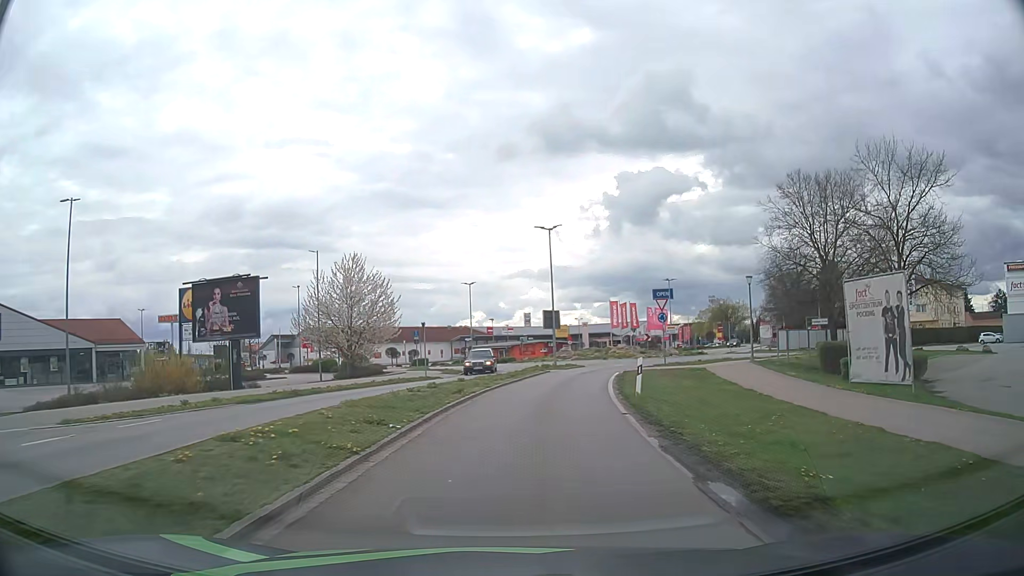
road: tertiary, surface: asphalt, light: Day
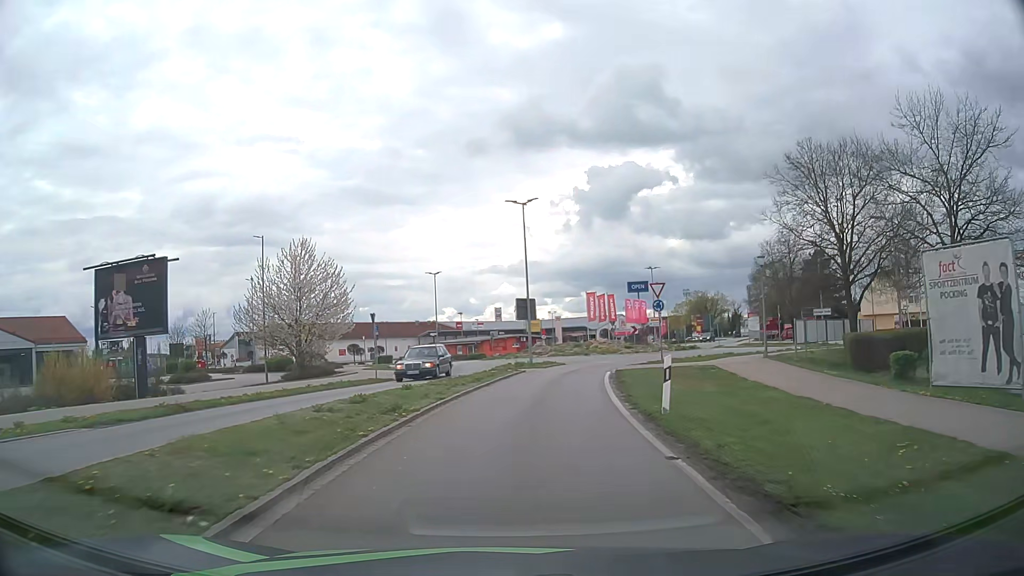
(+0.1, +6.1) m; +2°
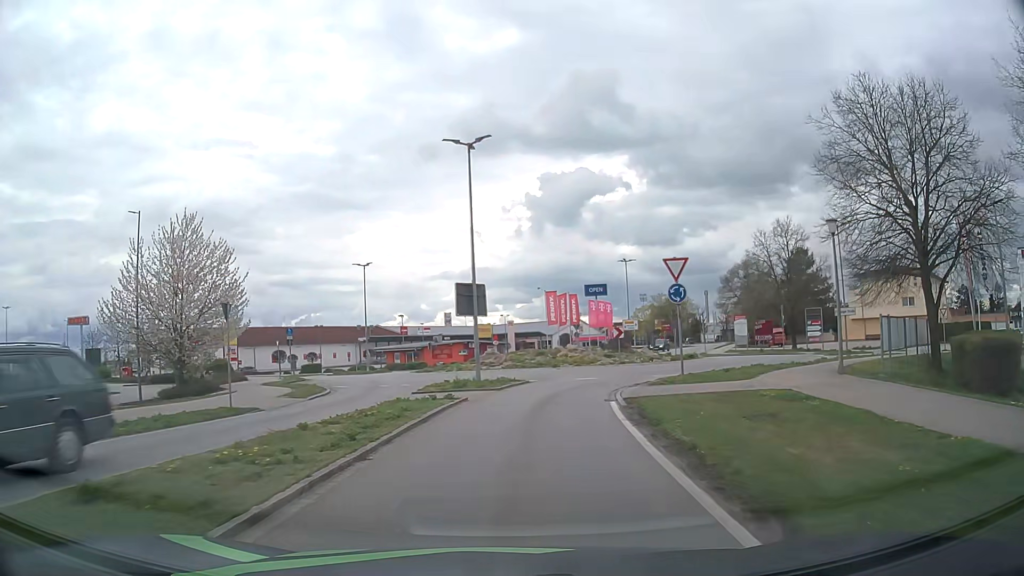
(+0.5, +11.5) m; +4°
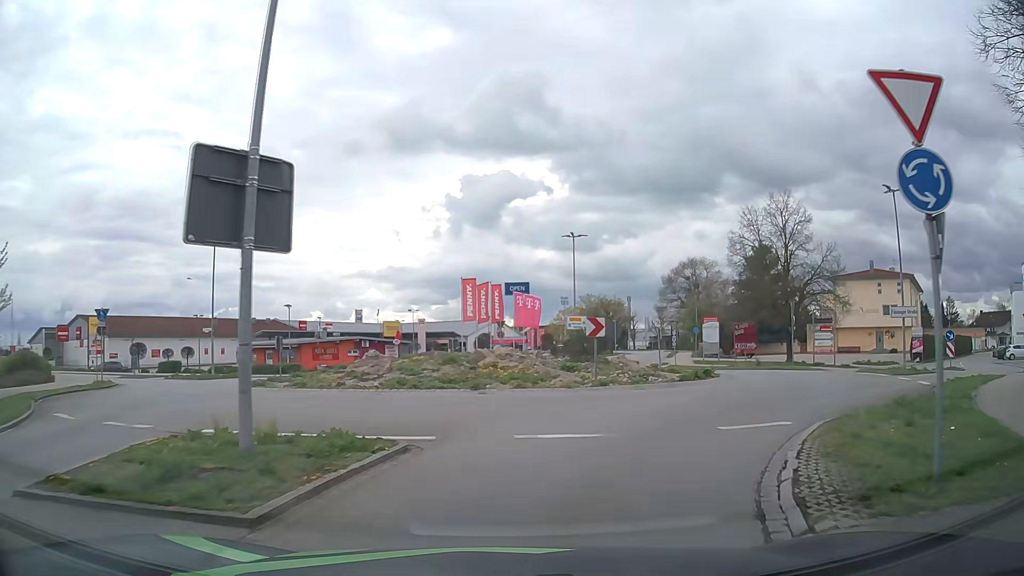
(+0.7, +15.4) m; +7°
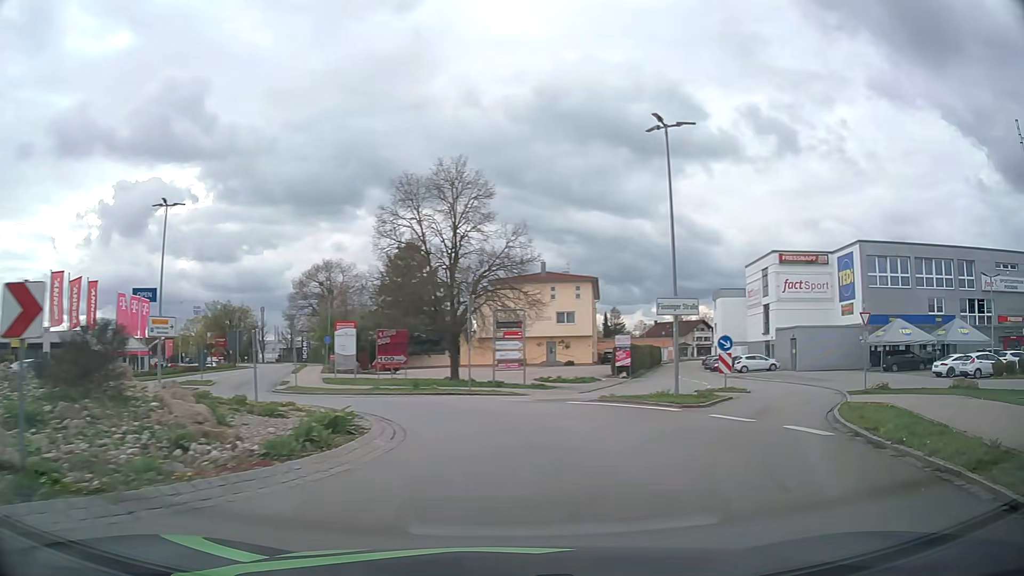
(+2.7, +12.0) m; +31°
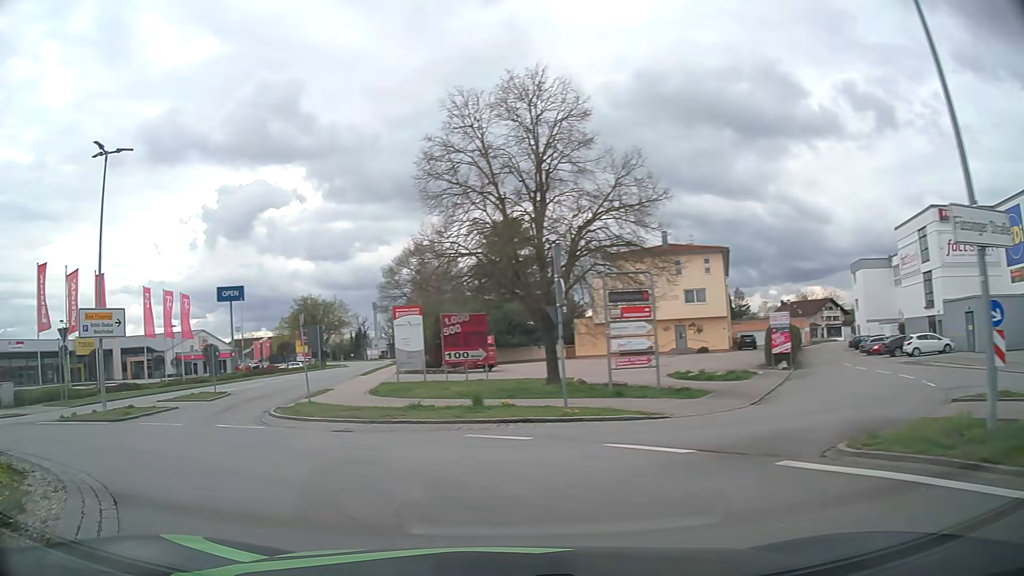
(+0.3, +11.7) m; -10°
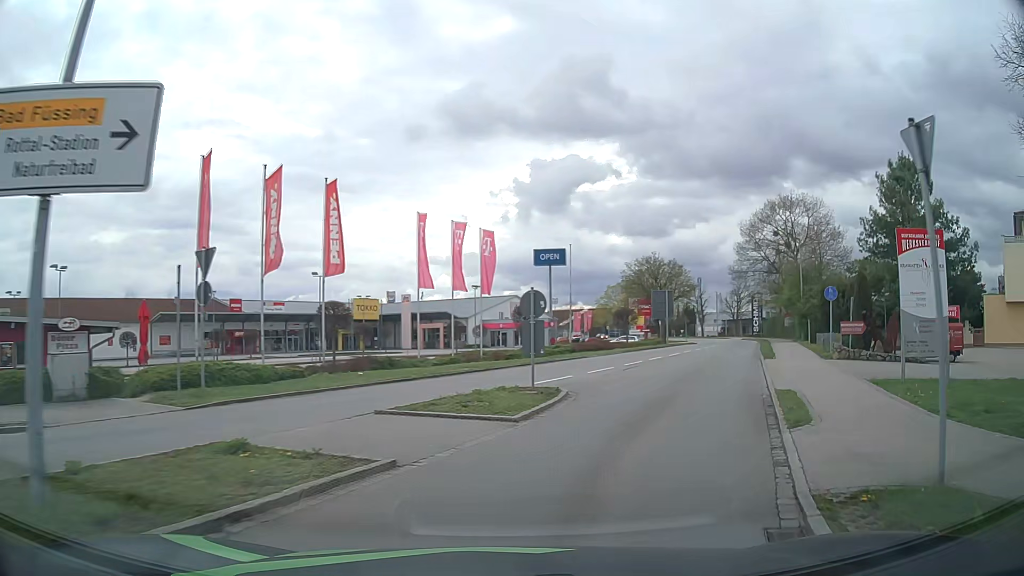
(-6.8, +15.8) m; -28°
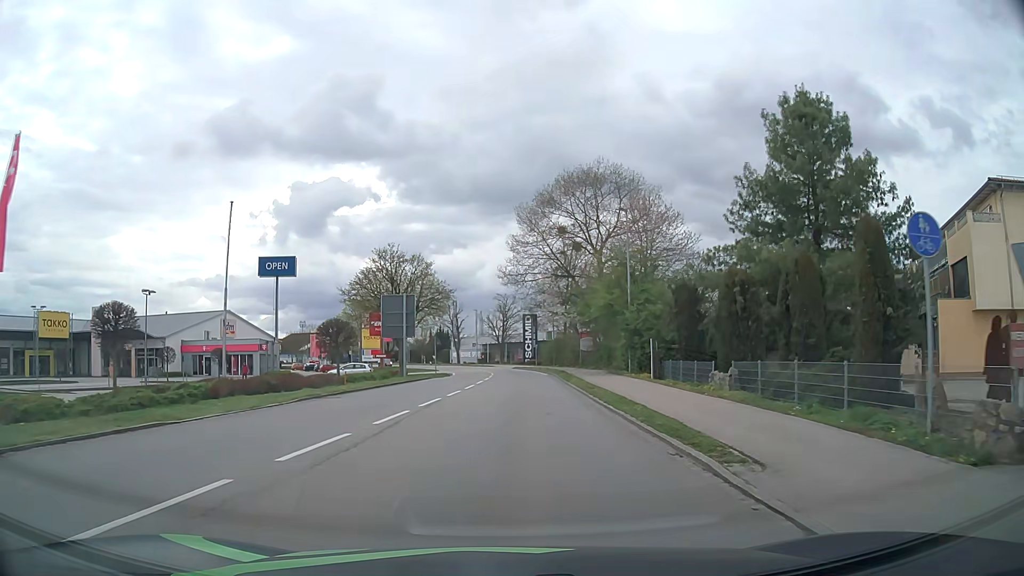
(+5.9, +21.4) m; +22°
(0, +10) (0, +20) (0, +30) (0, +40) (0, +50) (0, +60) (-2, +70) (-4, +80) (-6, +89) (-8, +99) m
